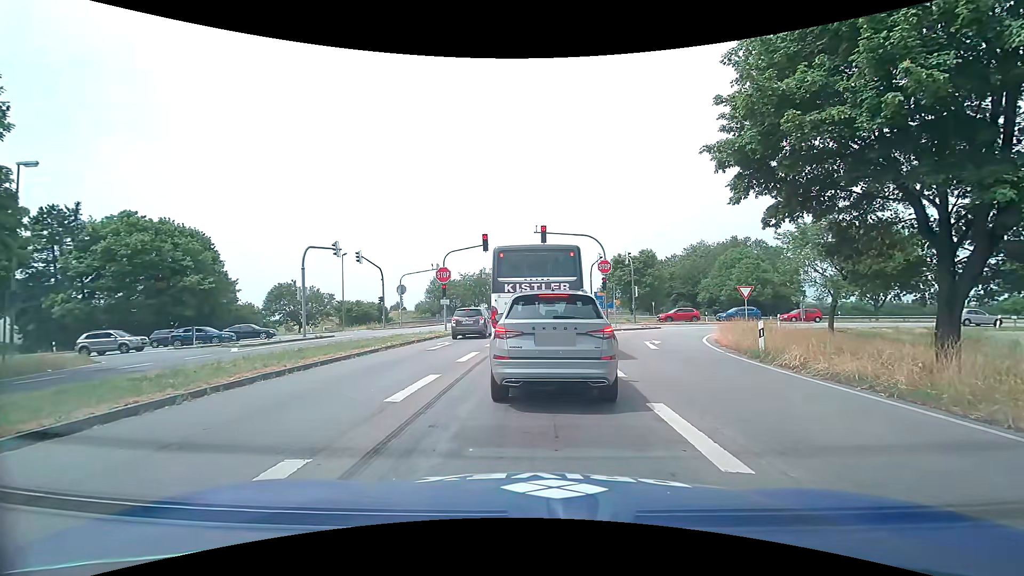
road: primary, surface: asphalt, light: Day
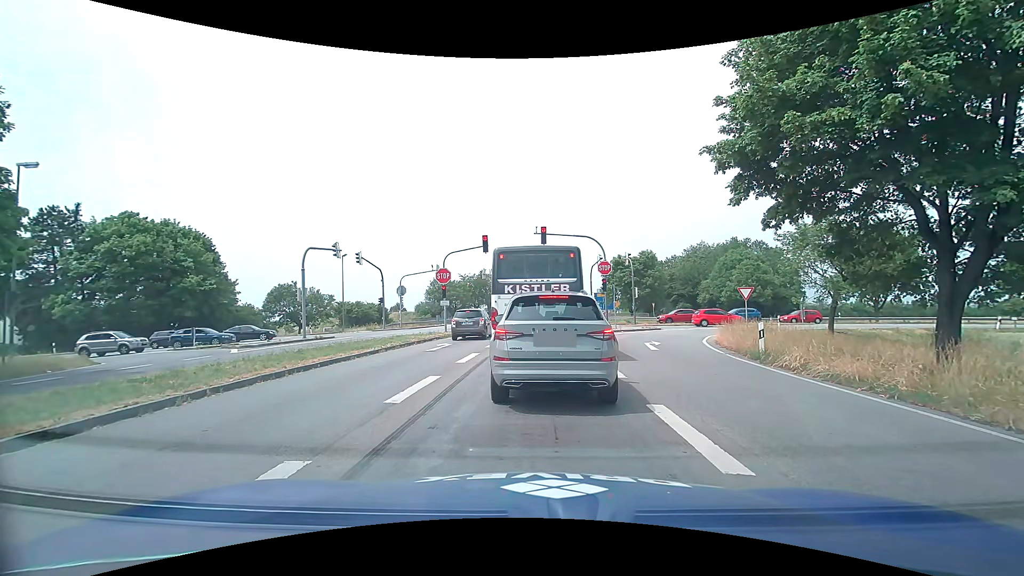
(0.0, +0.1) m; 0°
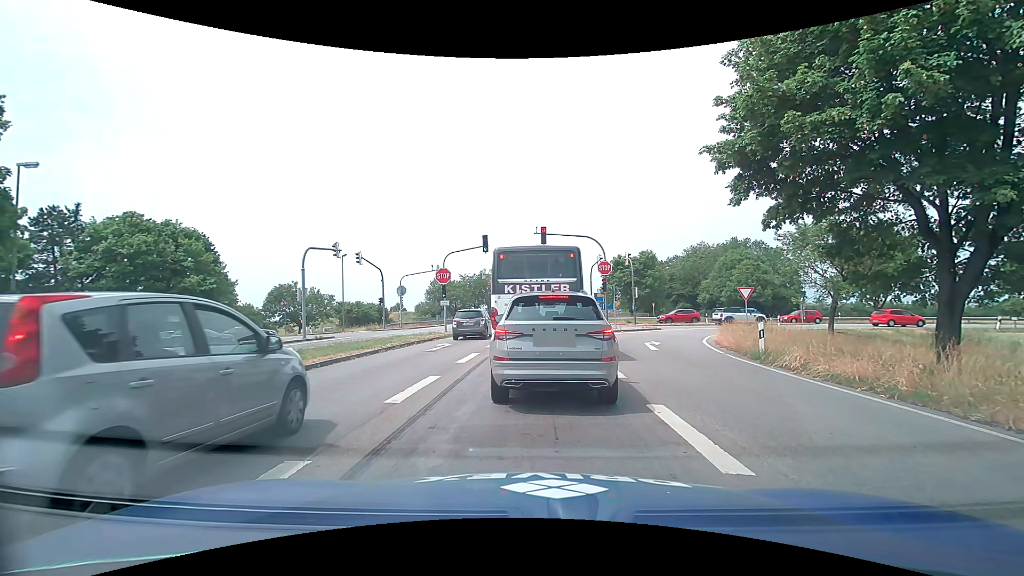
(0.0, 0.0) m; 0°
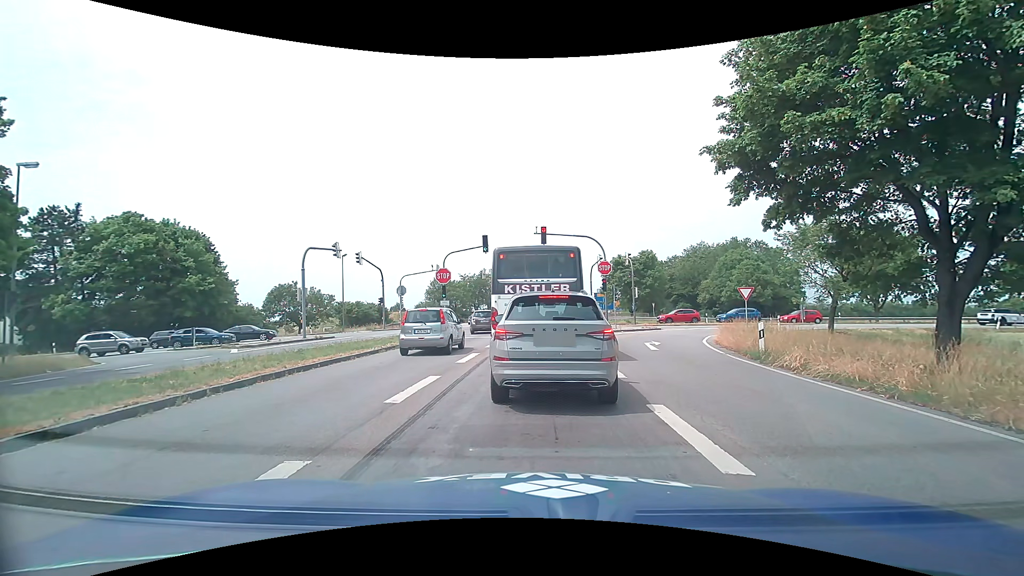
(0.0, 0.0) m; 0°
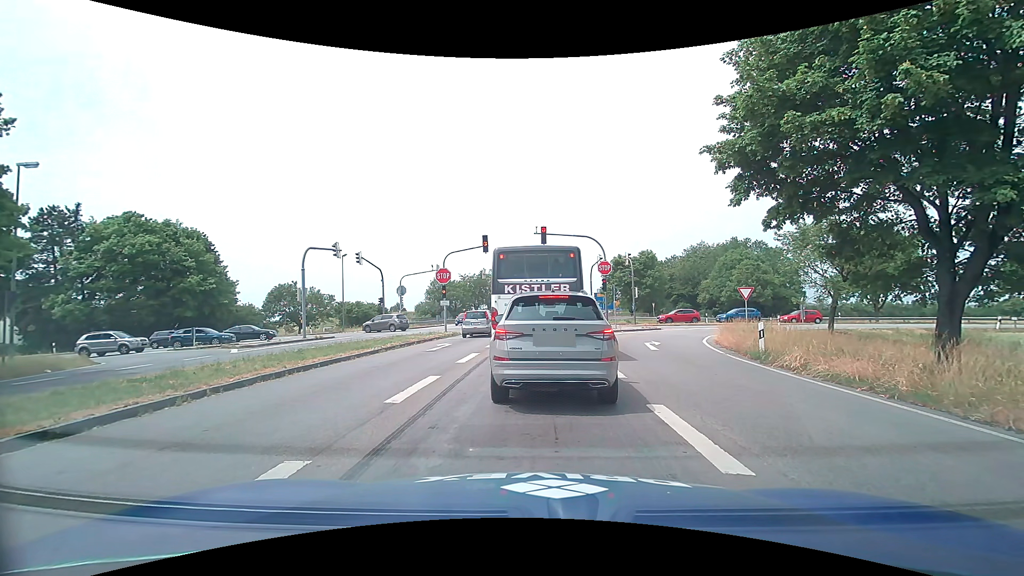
(0.0, 0.0) m; 0°
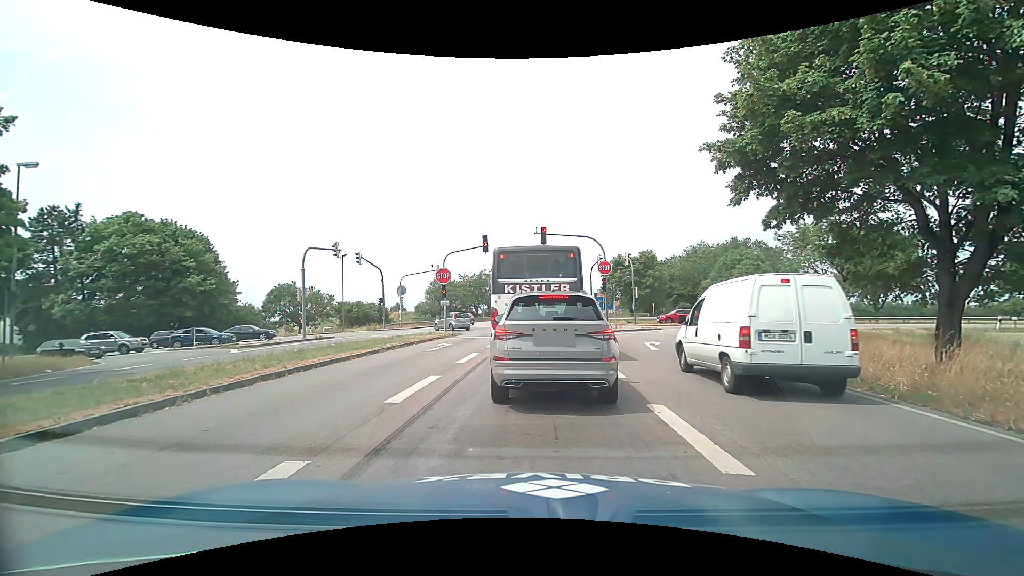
(0.0, 0.0) m; 0°
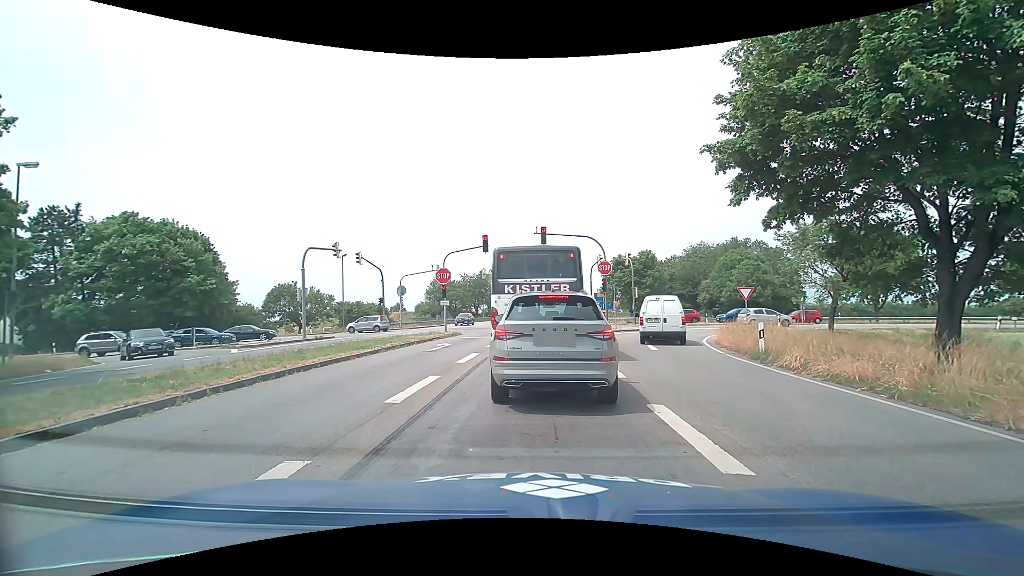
(0.0, 0.0) m; 0°
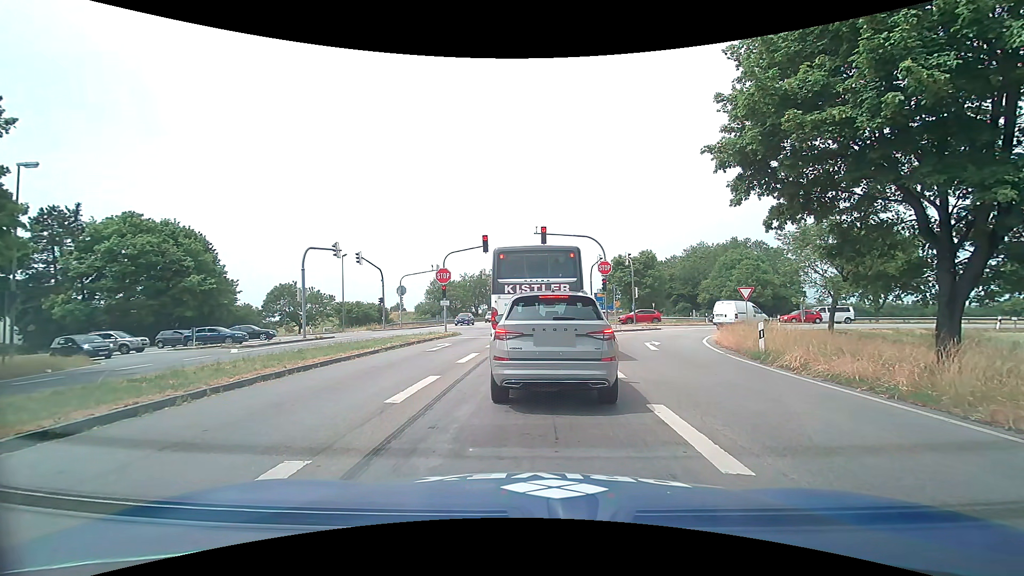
(0.0, 0.0) m; 0°
